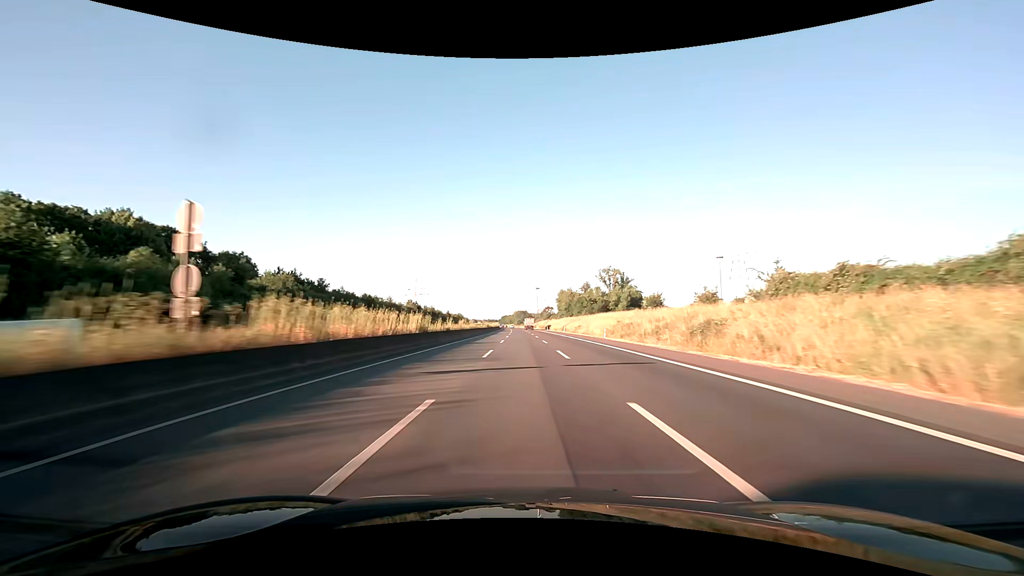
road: motorway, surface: asphalt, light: Day
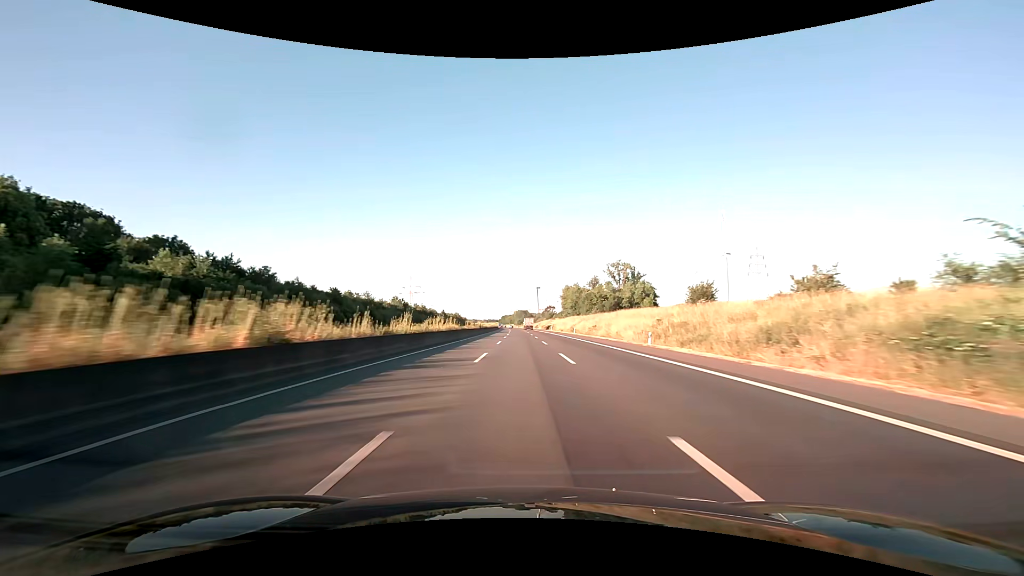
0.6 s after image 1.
(0.0, +20.7) m; 0°
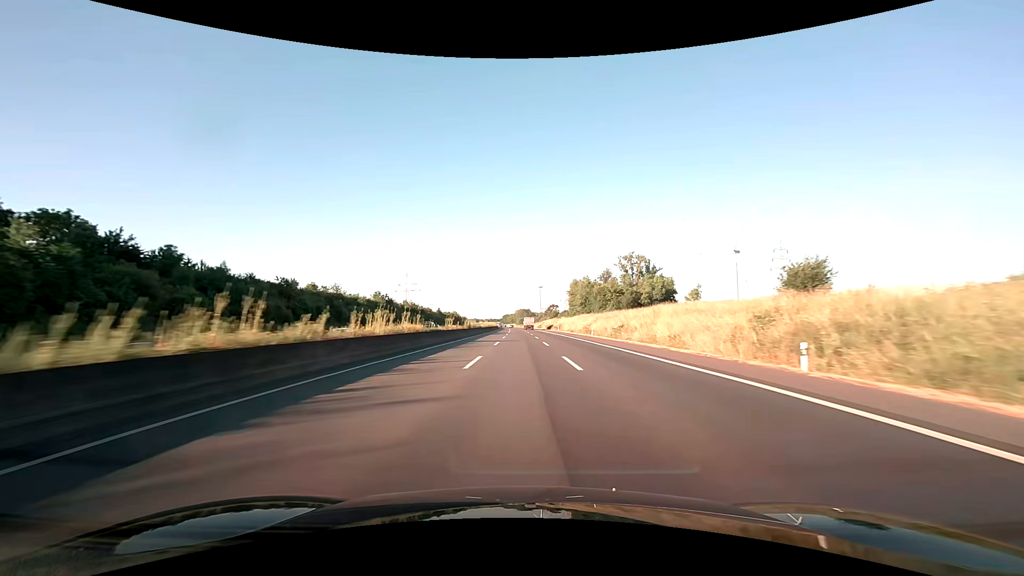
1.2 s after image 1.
(-0.1, +20.7) m; 0°
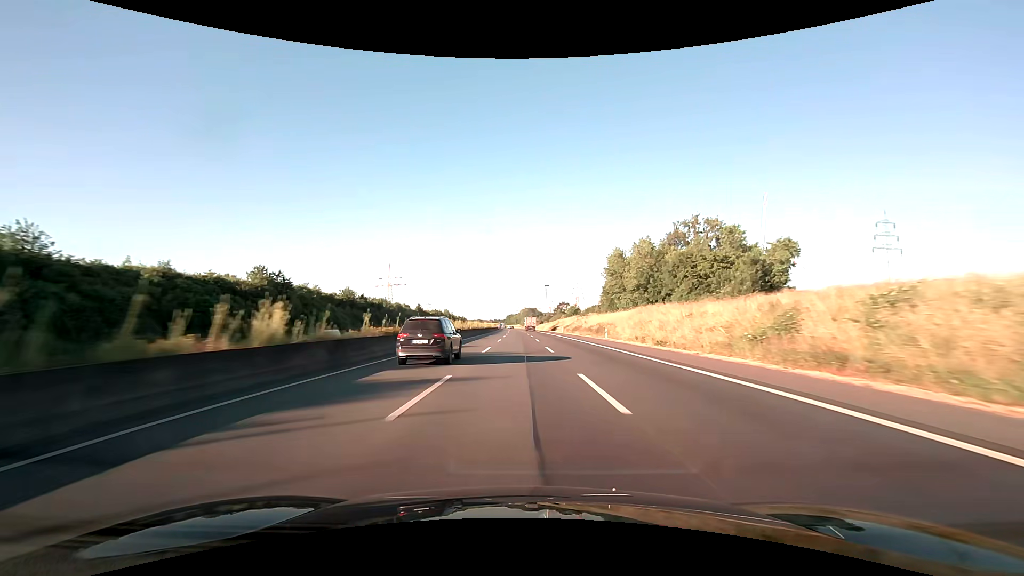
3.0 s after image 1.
(-0.3, +62.0) m; -1°
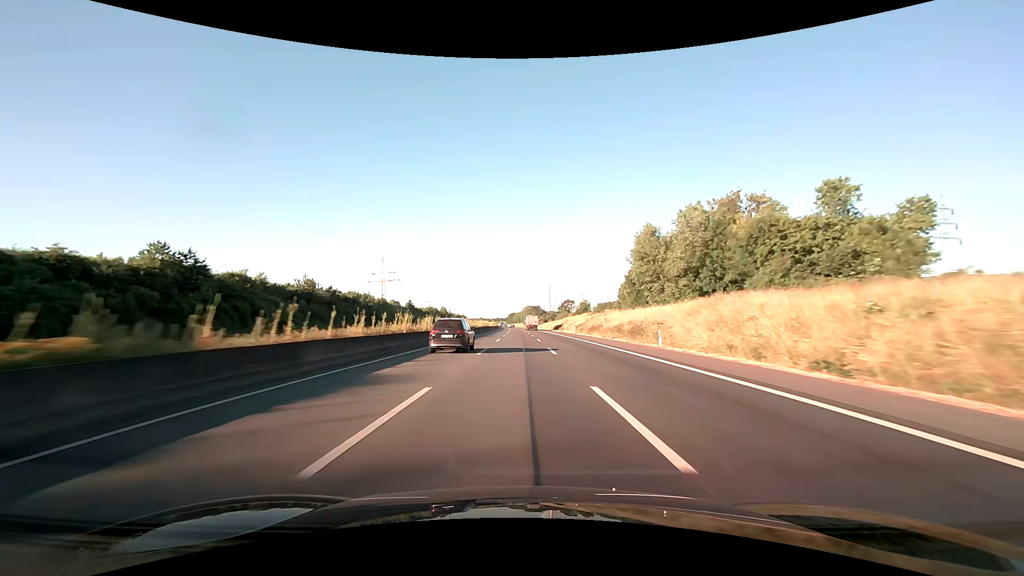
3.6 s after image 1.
(-0.1, +20.7) m; 0°
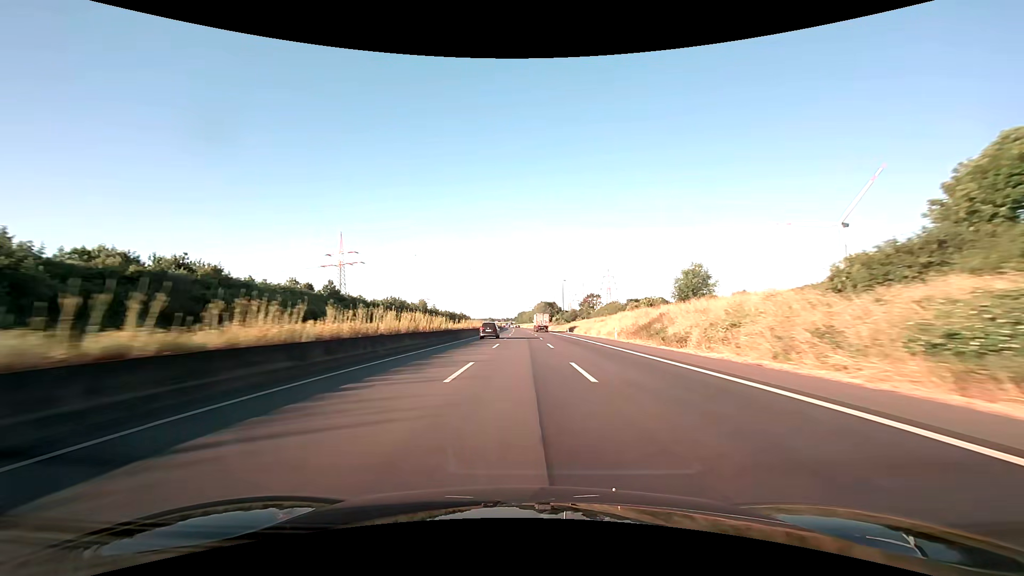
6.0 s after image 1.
(-0.9, +82.6) m; -1°
(0, +10) (0, +20) (0, +30) (0, +40) (0, +50) (0, +60) (0, +70) (0, +80) (-1, +90) (-1, +100) m
